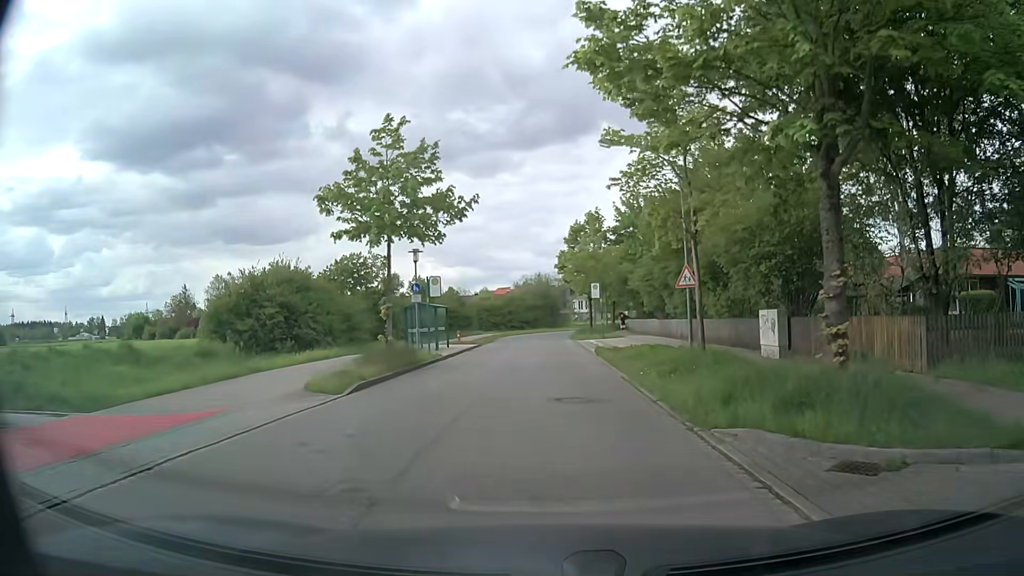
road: residential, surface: asphalt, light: Day
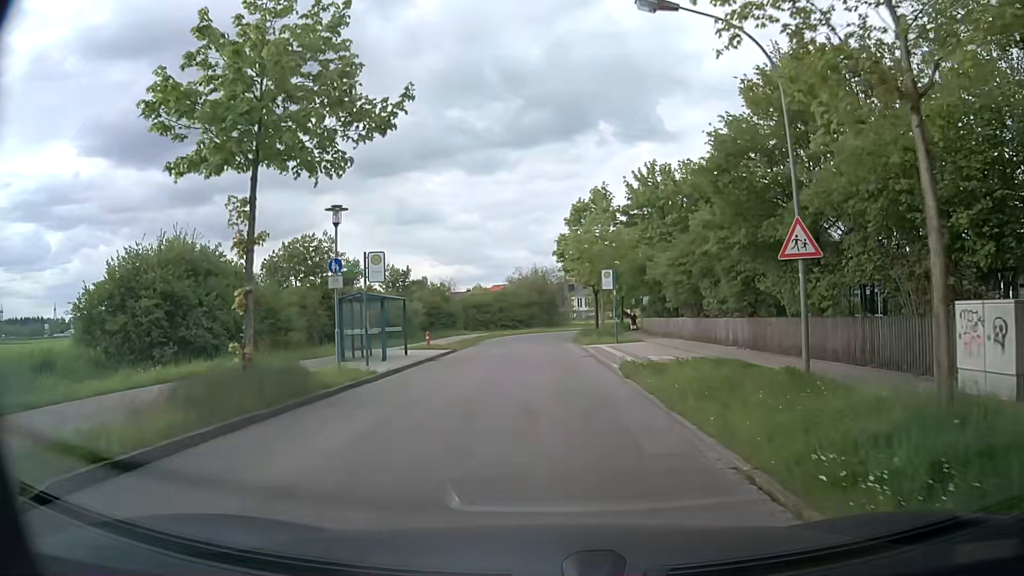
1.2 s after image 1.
(0.0, +10.4) m; +1°
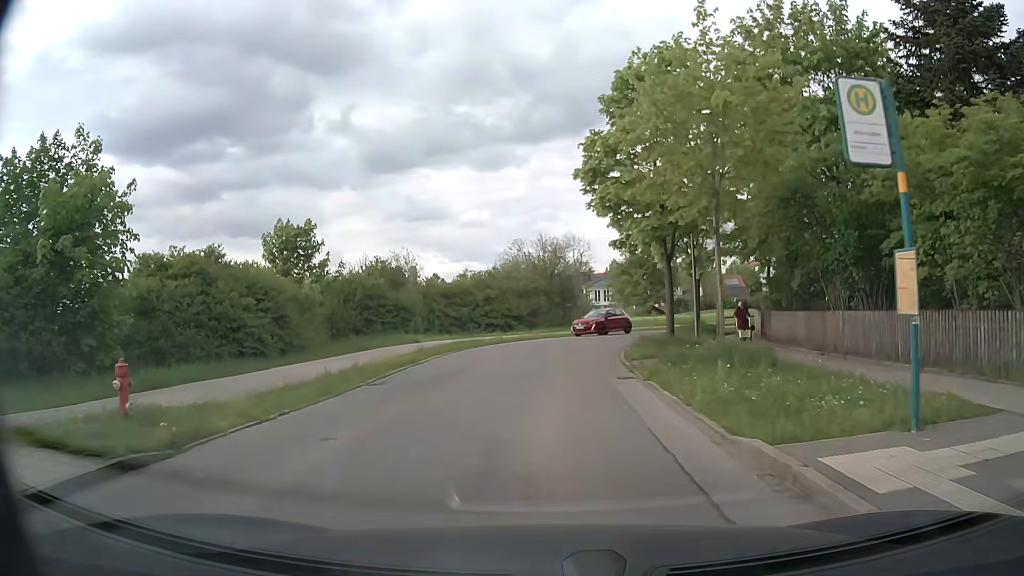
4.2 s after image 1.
(-0.3, +26.3) m; -1°
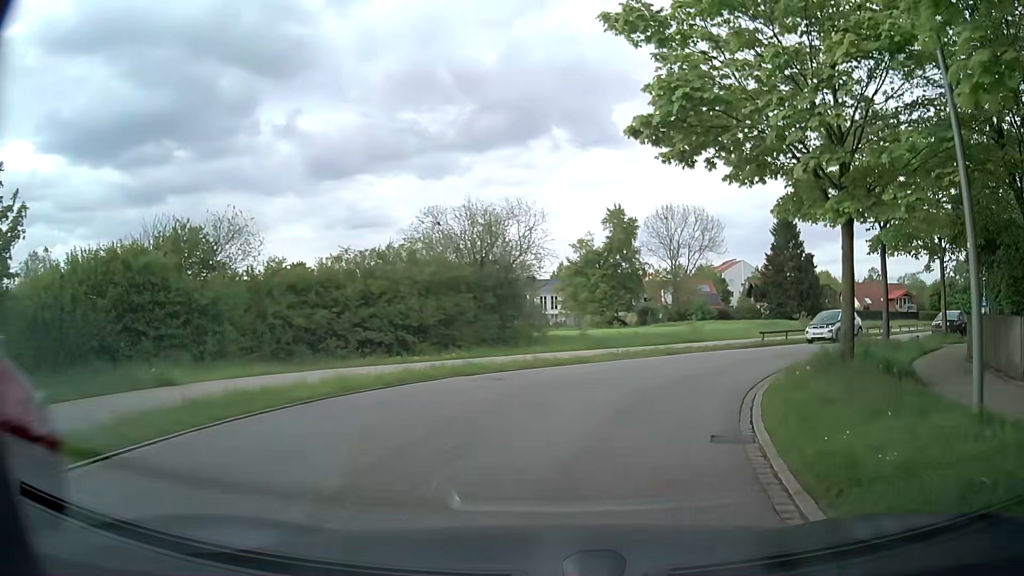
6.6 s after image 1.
(+0.5, +20.1) m; +5°
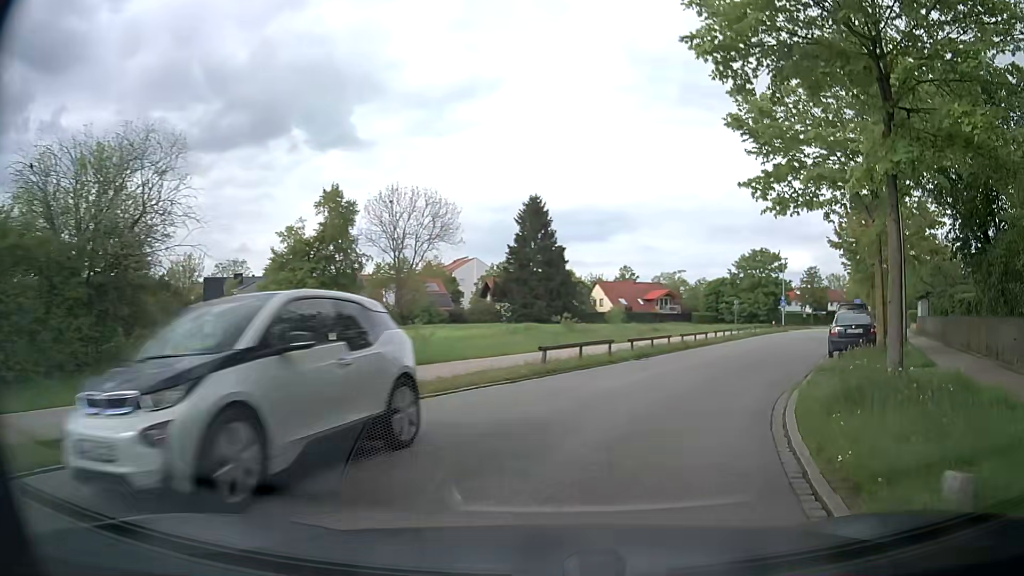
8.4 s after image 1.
(+2.4, +14.1) m; +23°
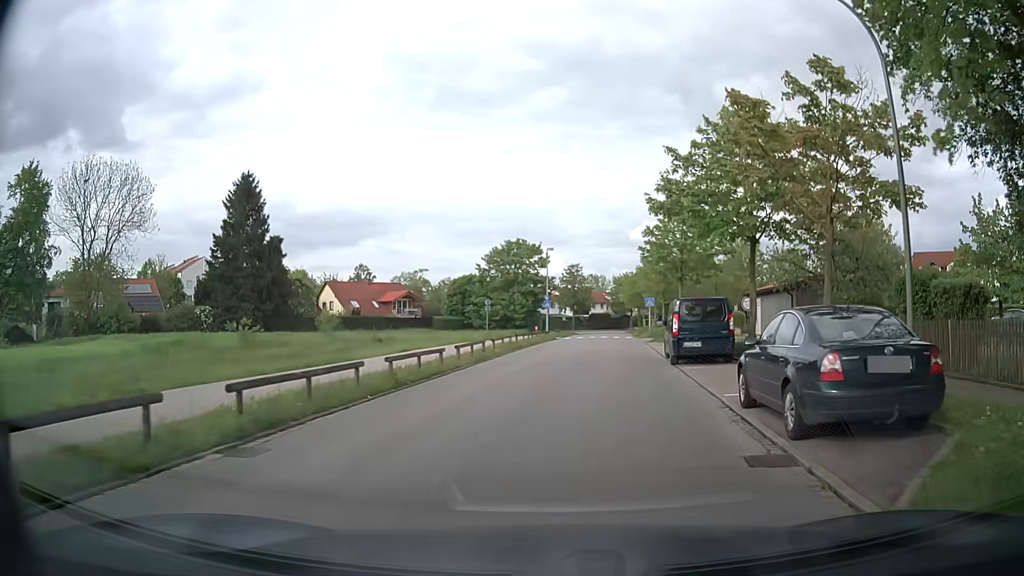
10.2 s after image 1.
(+3.0, +14.2) m; +22°
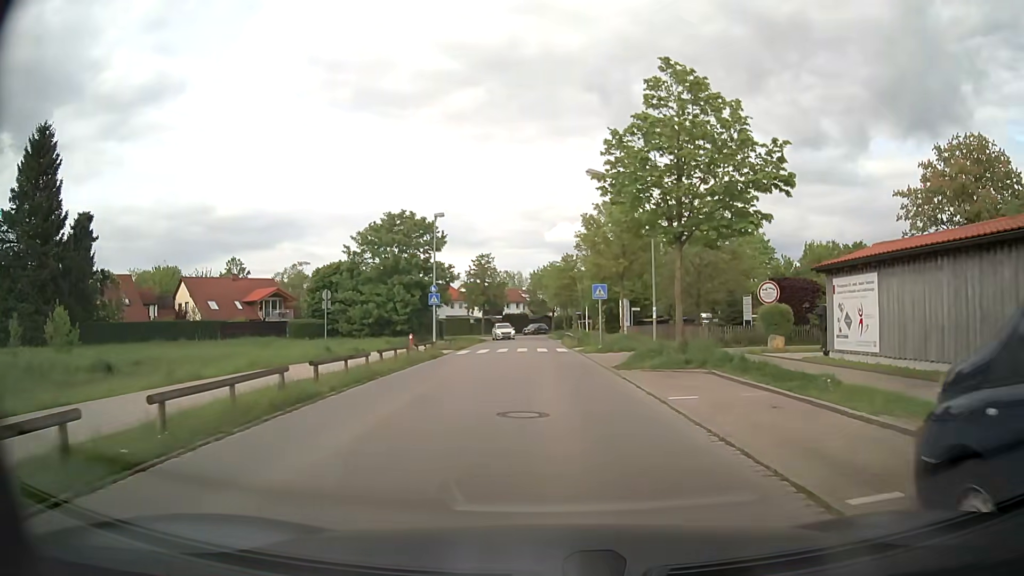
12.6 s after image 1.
(+1.0, +20.3) m; +6°
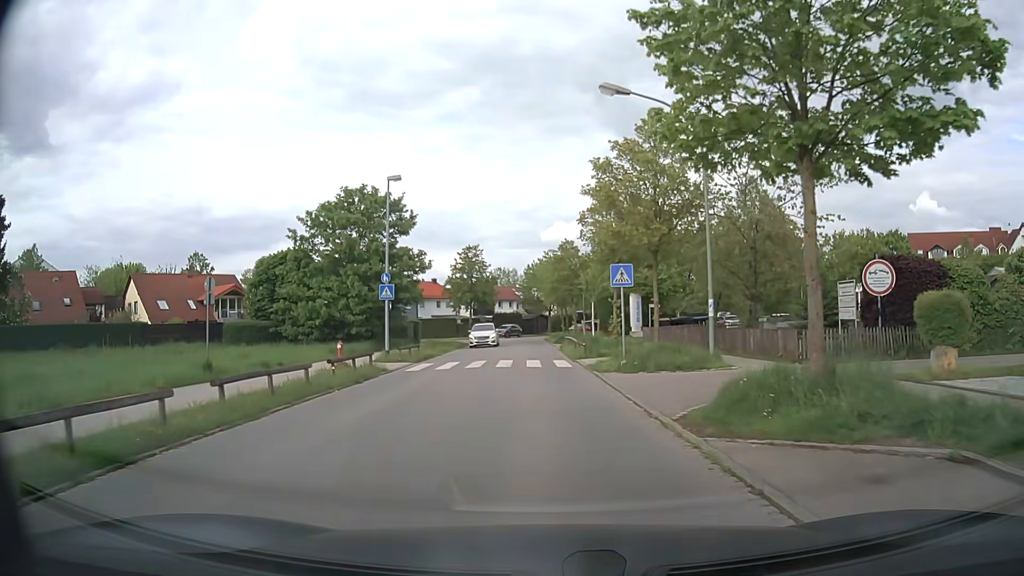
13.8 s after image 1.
(+0.1, +10.4) m; 0°
